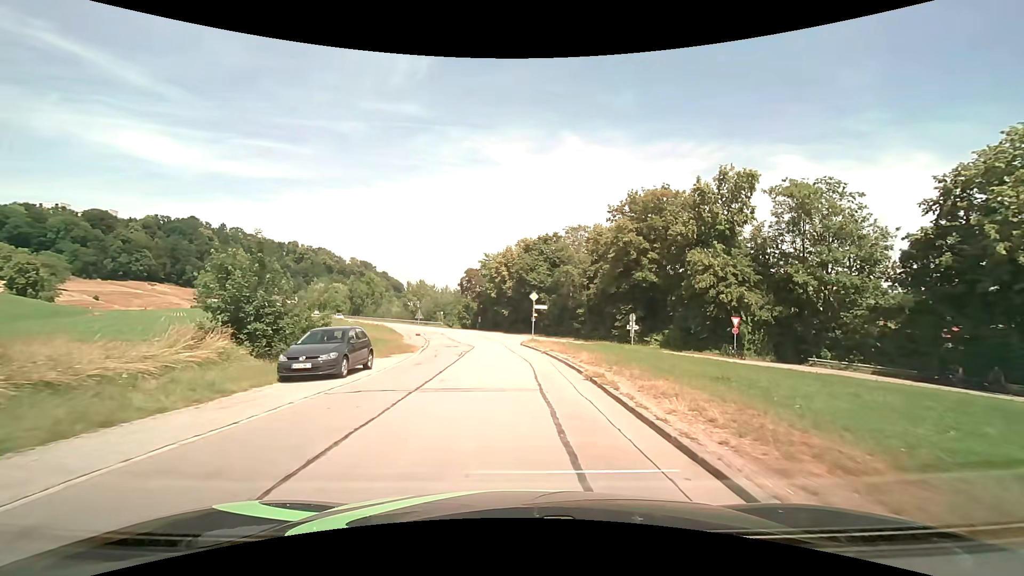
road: residential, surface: asphalt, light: Day
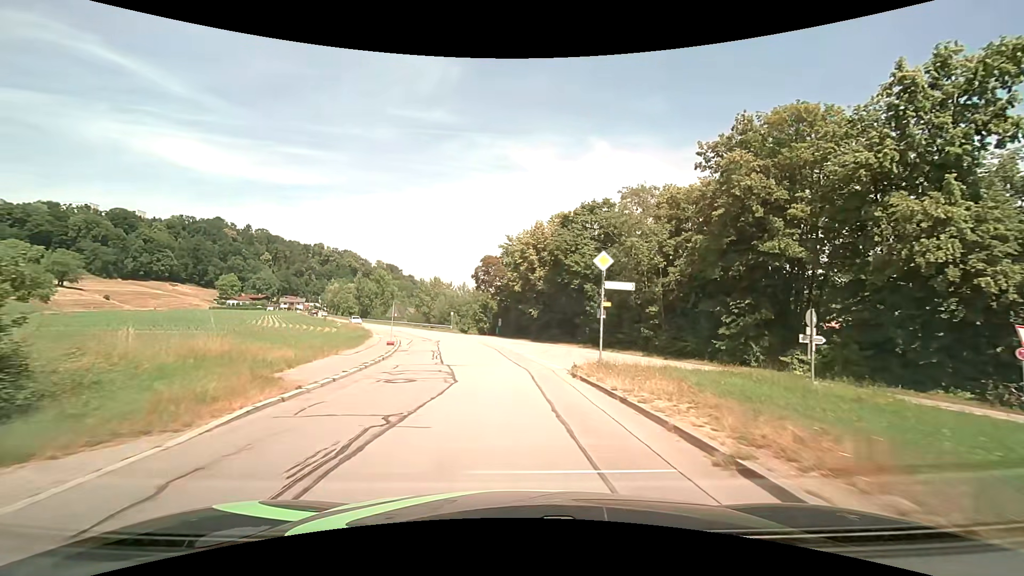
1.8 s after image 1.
(-0.4, +19.1) m; -3°
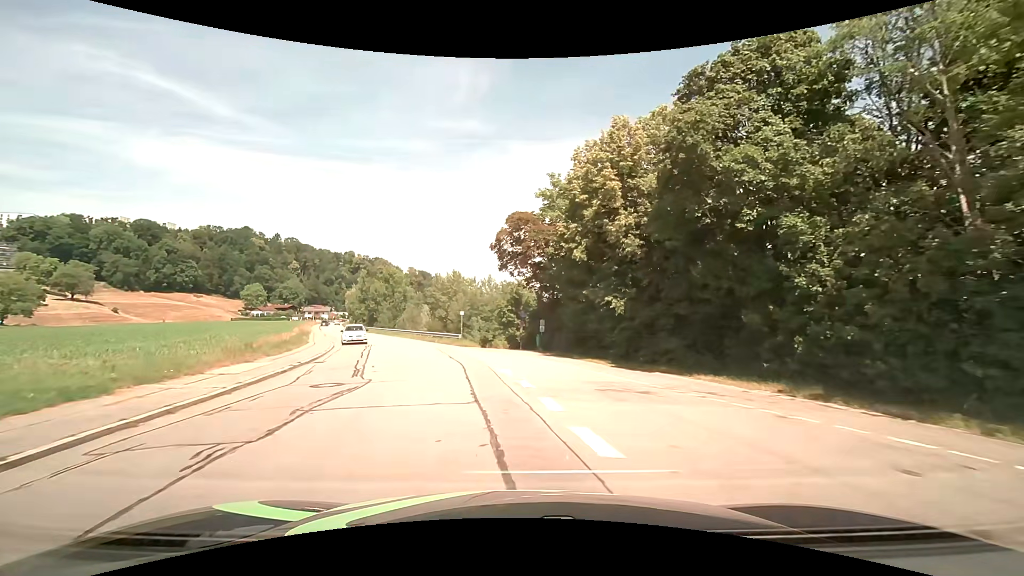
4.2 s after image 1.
(-1.2, +25.6) m; -4°
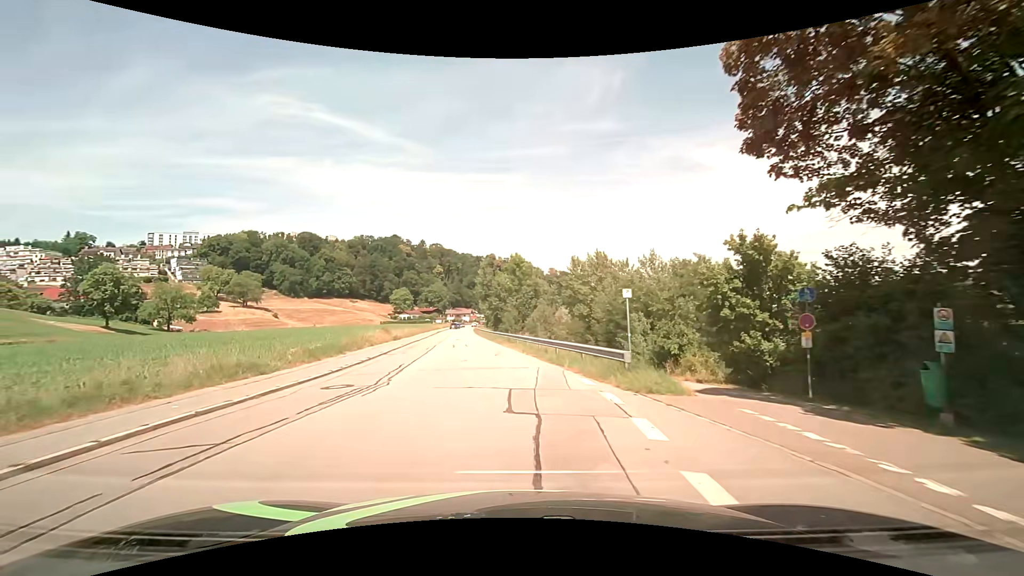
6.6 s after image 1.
(-2.8, +23.5) m; -16°
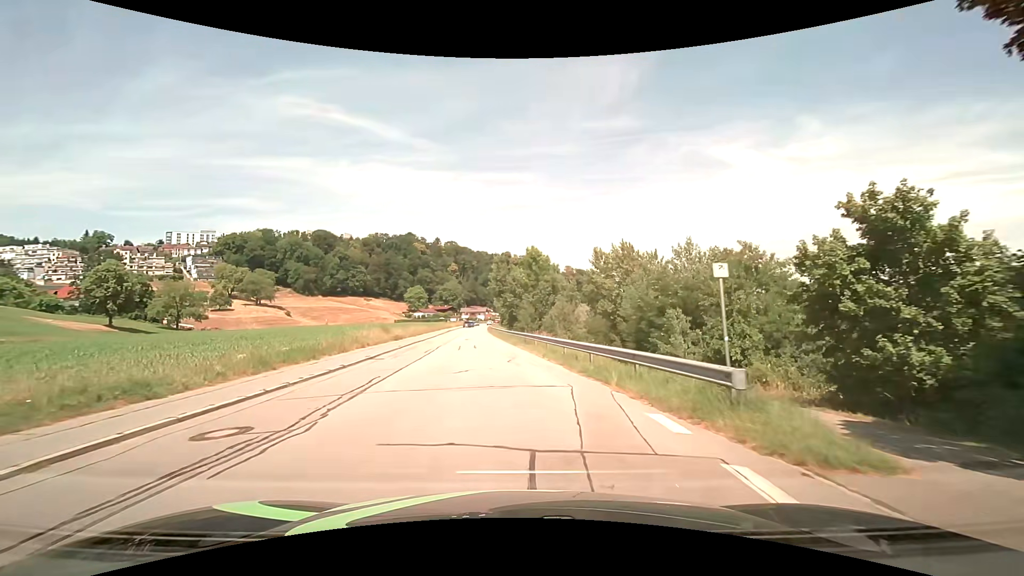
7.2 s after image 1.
(-0.1, +5.6) m; -1°
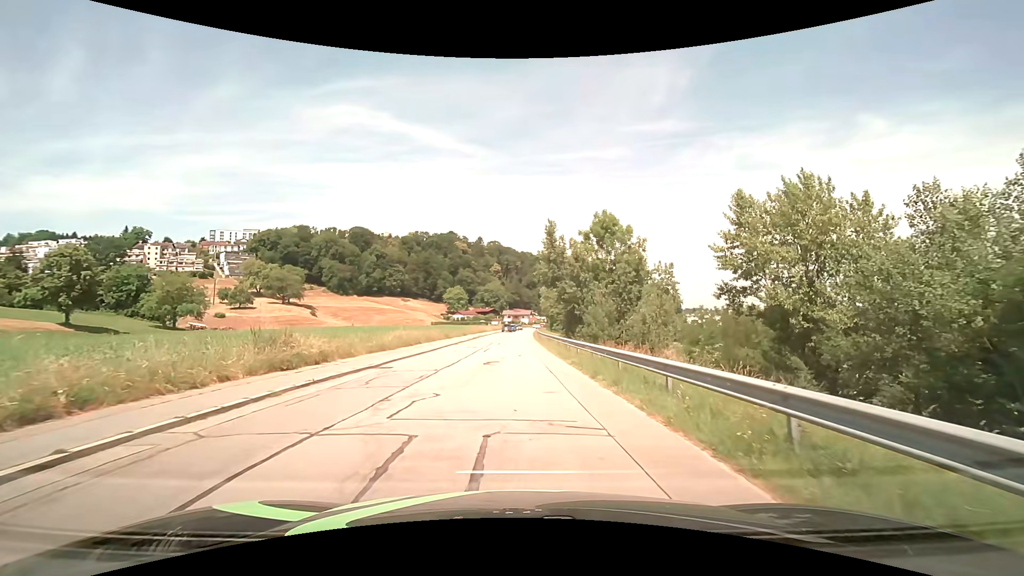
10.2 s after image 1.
(-1.8, +25.9) m; -5°
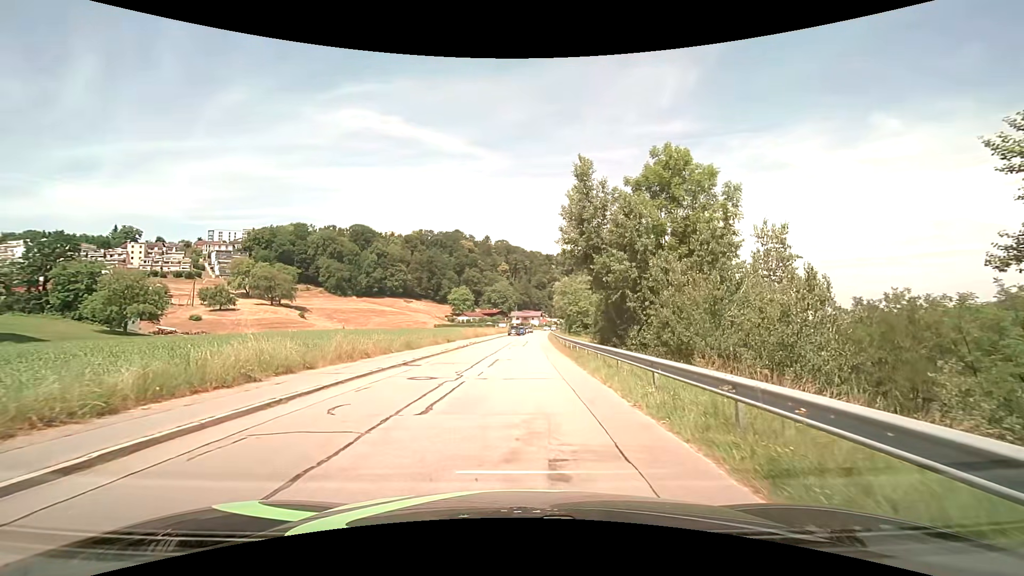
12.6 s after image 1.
(-0.2, +18.8) m; -1°
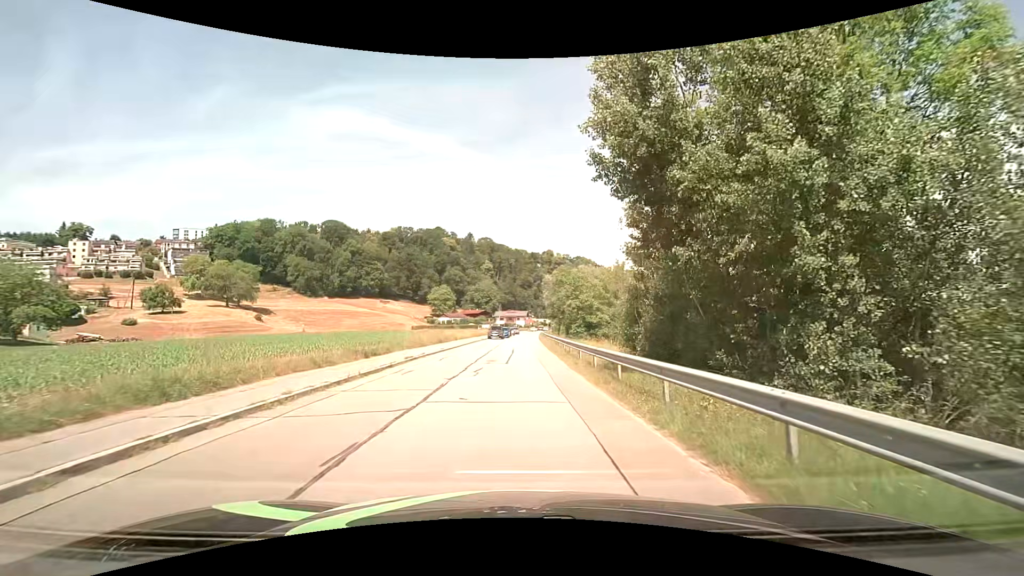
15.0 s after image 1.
(+0.2, +17.6) m; +2°
(0, +10) (0, +20) (0, +30) (0, +40) (+1, +50) (+1, +60) (+1, +70) (+2, +80) (+2, +90) (+3, +100) m
